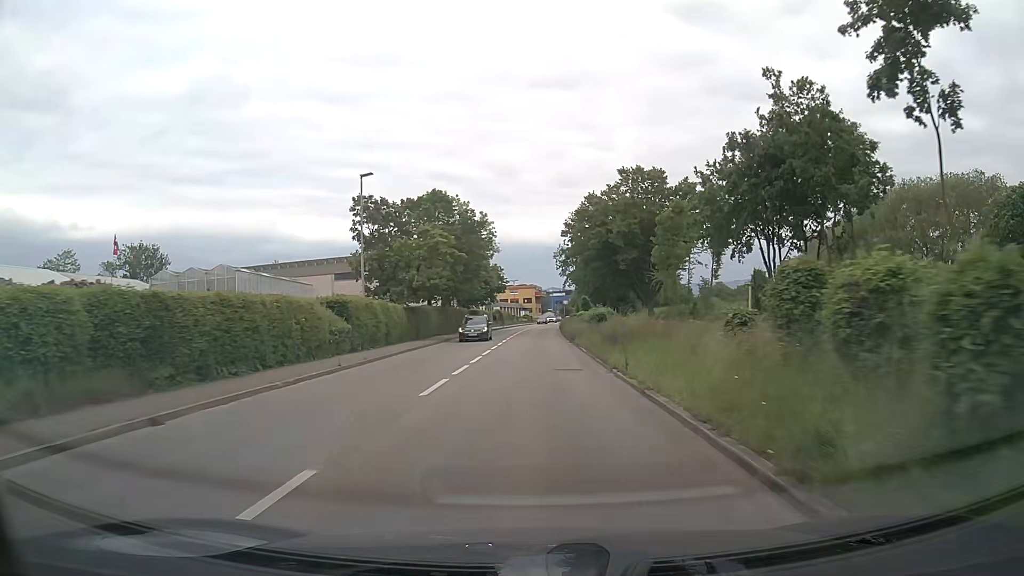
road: primary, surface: asphalt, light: Day
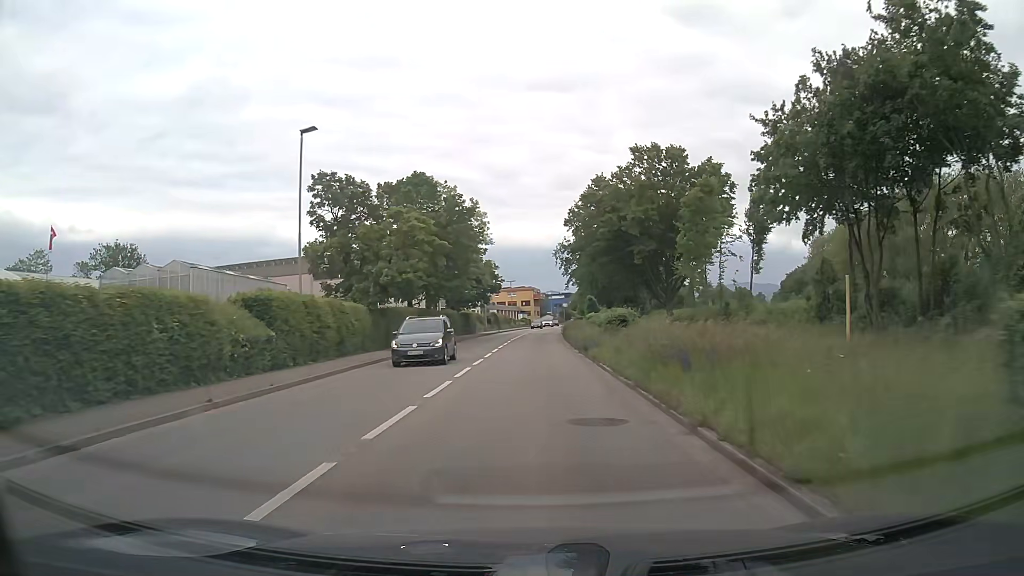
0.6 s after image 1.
(0.0, +8.6) m; 0°
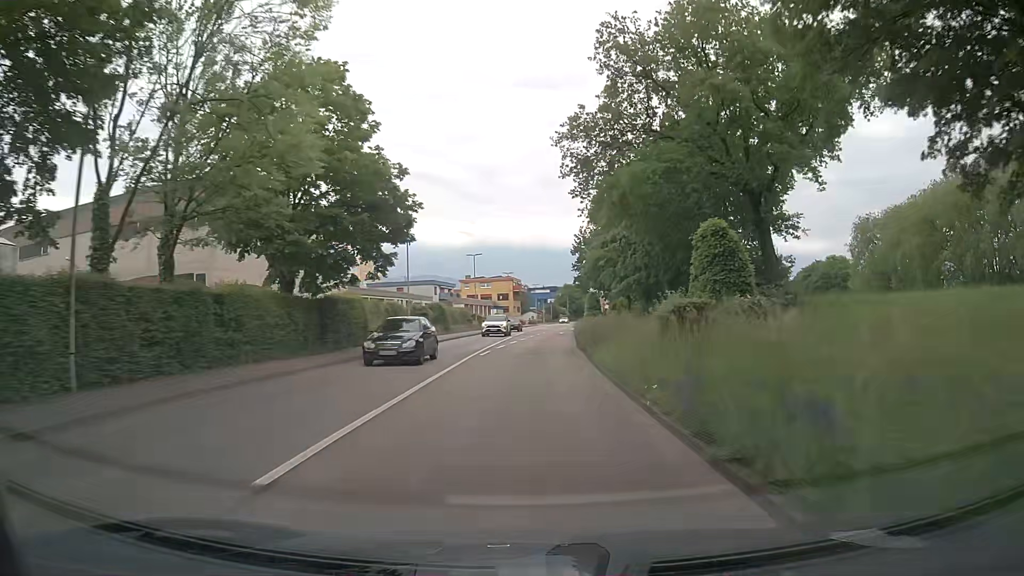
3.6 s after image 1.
(+0.9, +43.1) m; +2°
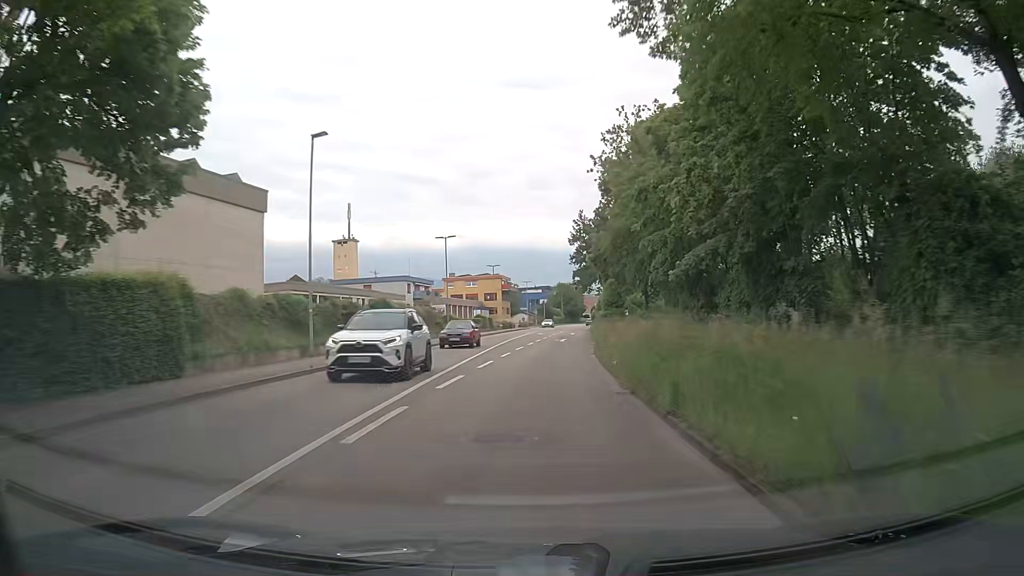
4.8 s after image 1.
(0.0, +17.2) m; 0°
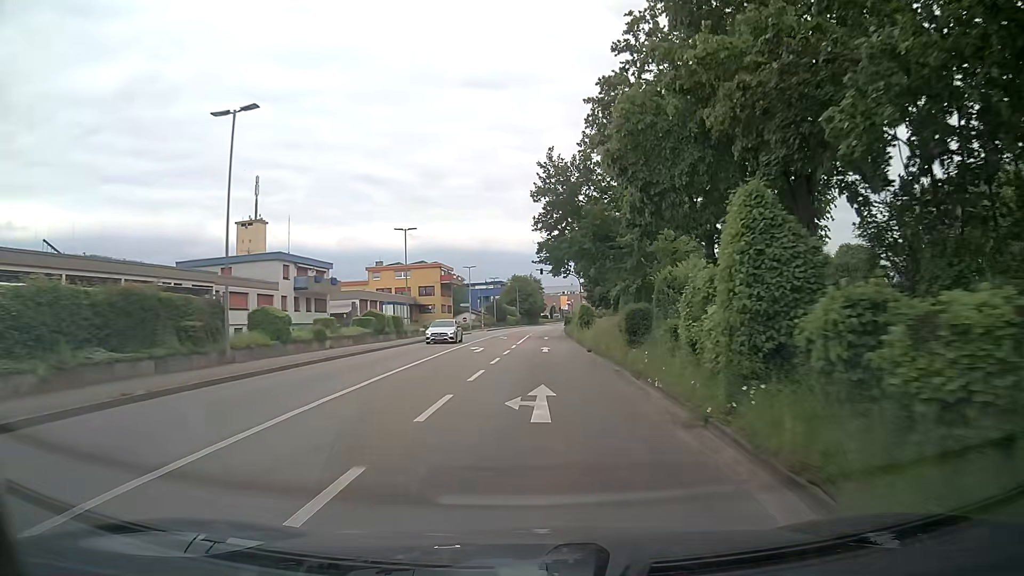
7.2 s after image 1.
(+1.2, +34.4) m; +5°
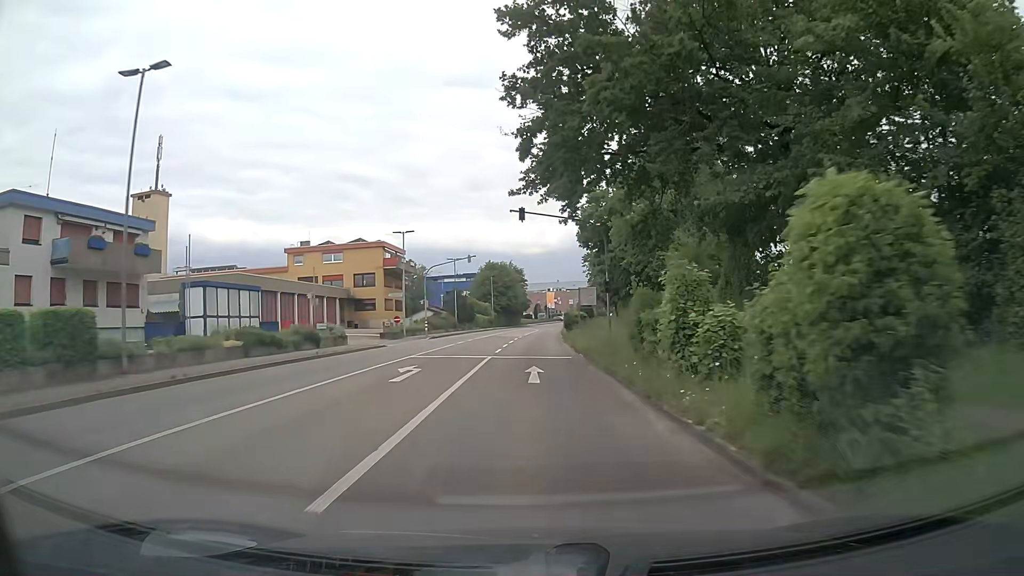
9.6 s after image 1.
(+0.1, +34.4) m; +1°
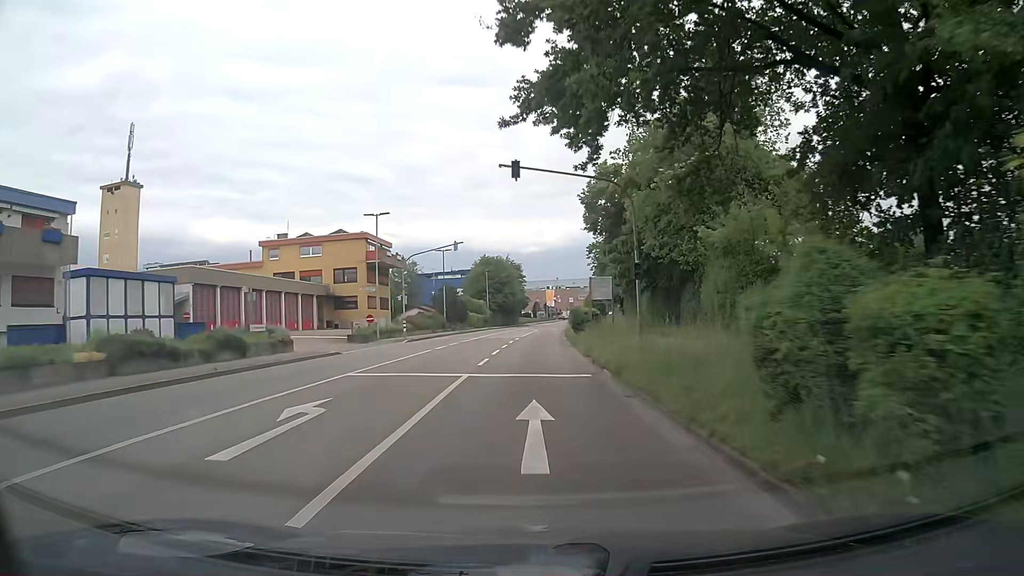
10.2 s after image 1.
(0.0, +8.6) m; 0°
